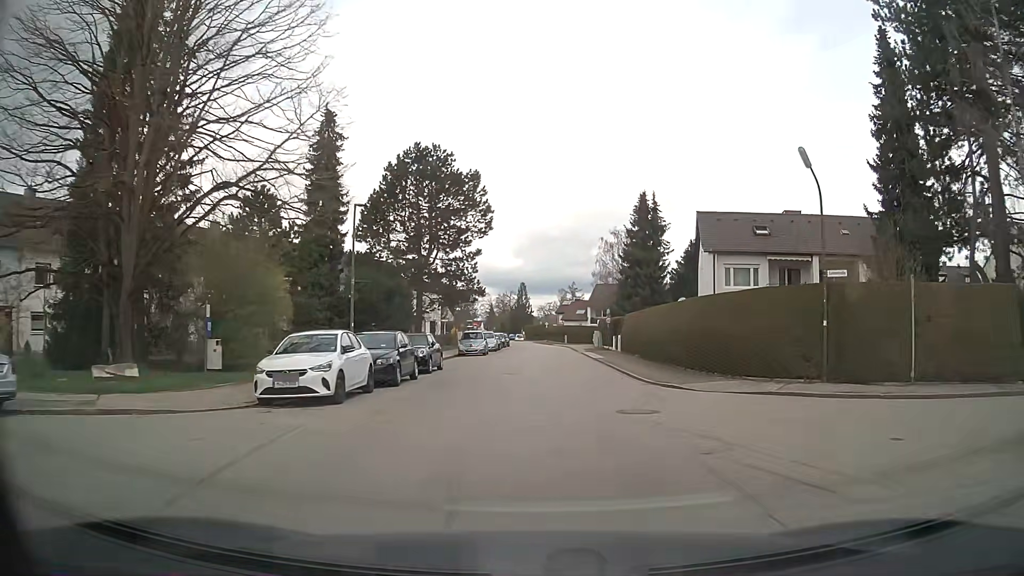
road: residential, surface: asphalt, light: Day
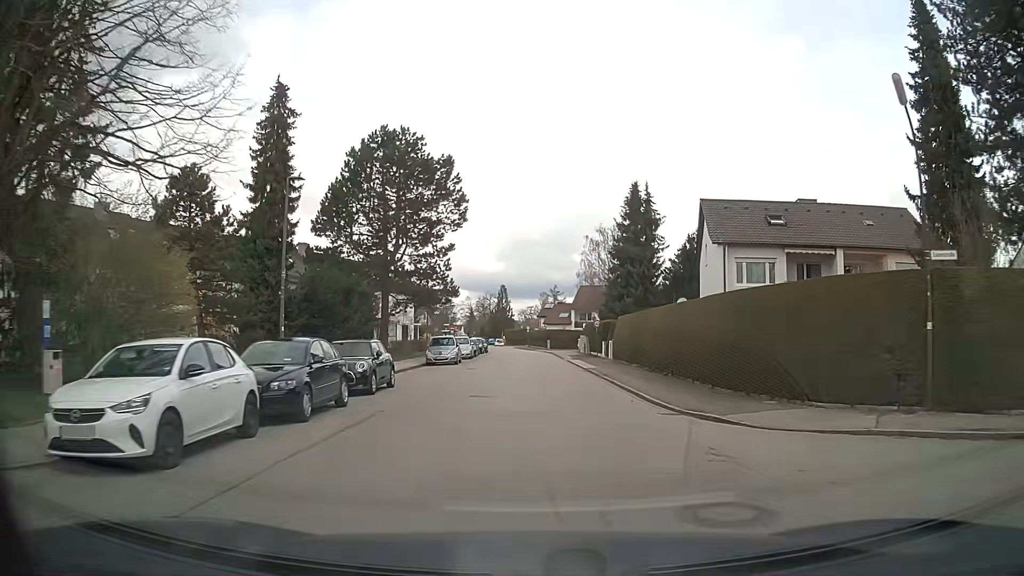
(+0.1, +6.0) m; +1°
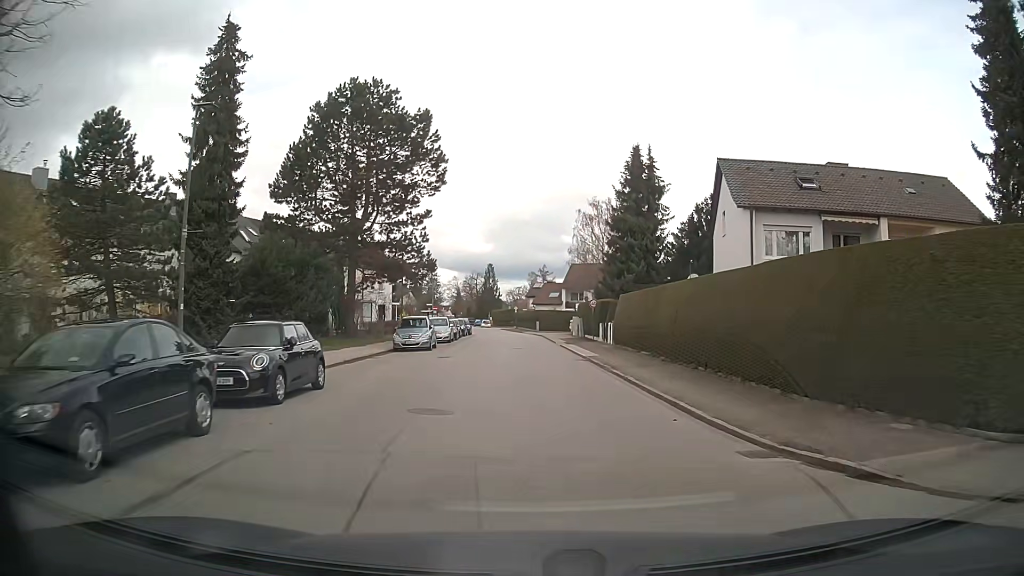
(+0.1, +6.0) m; +2°
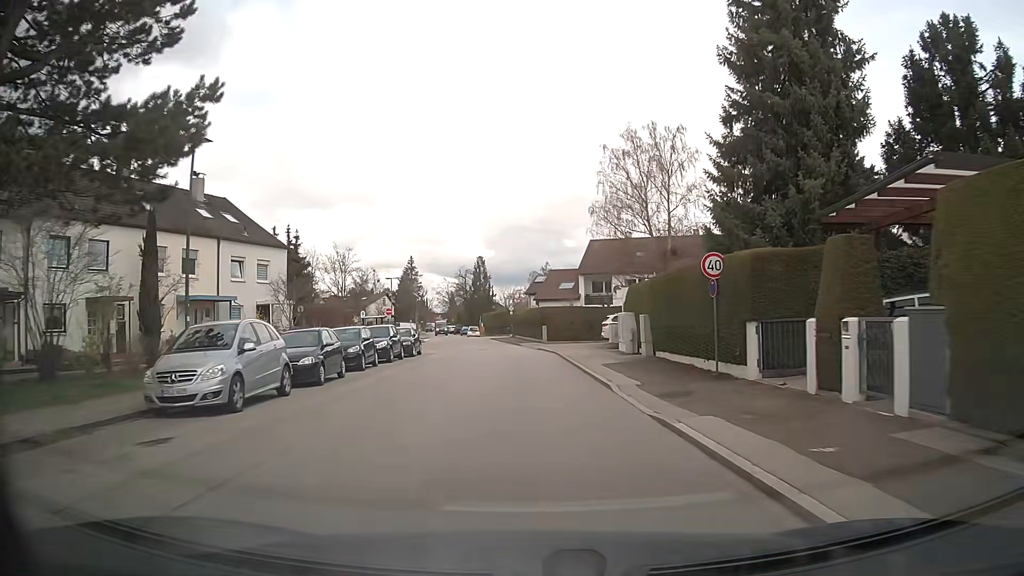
(0.0, +31.1) m; -1°
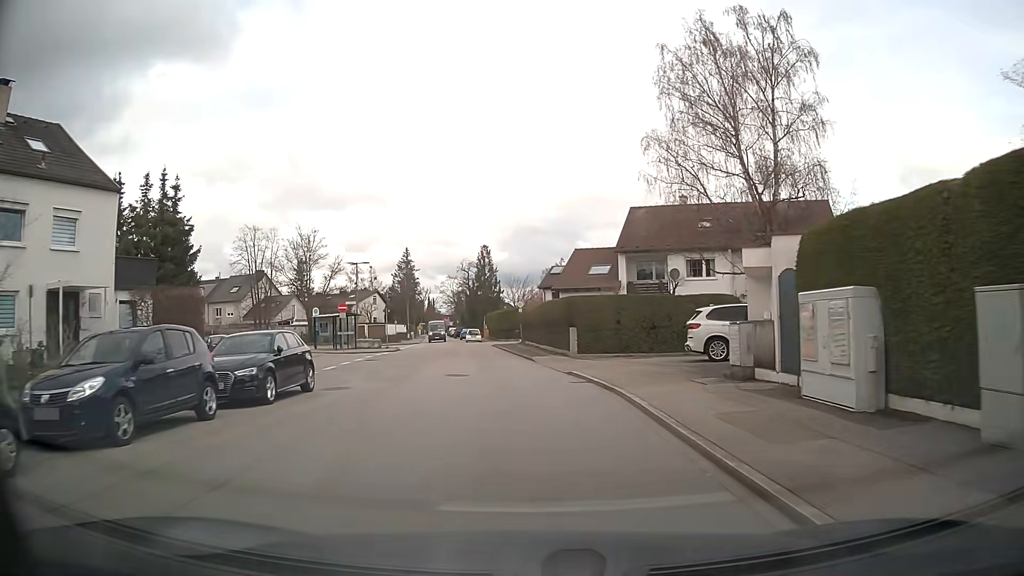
(-0.2, +19.3) m; -2°
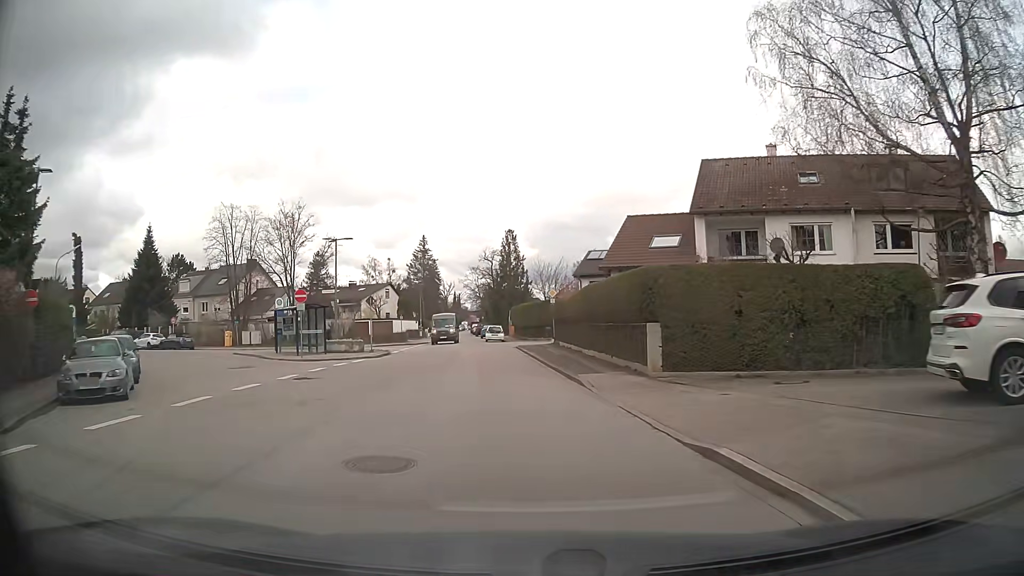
(-0.1, +12.9) m; -2°
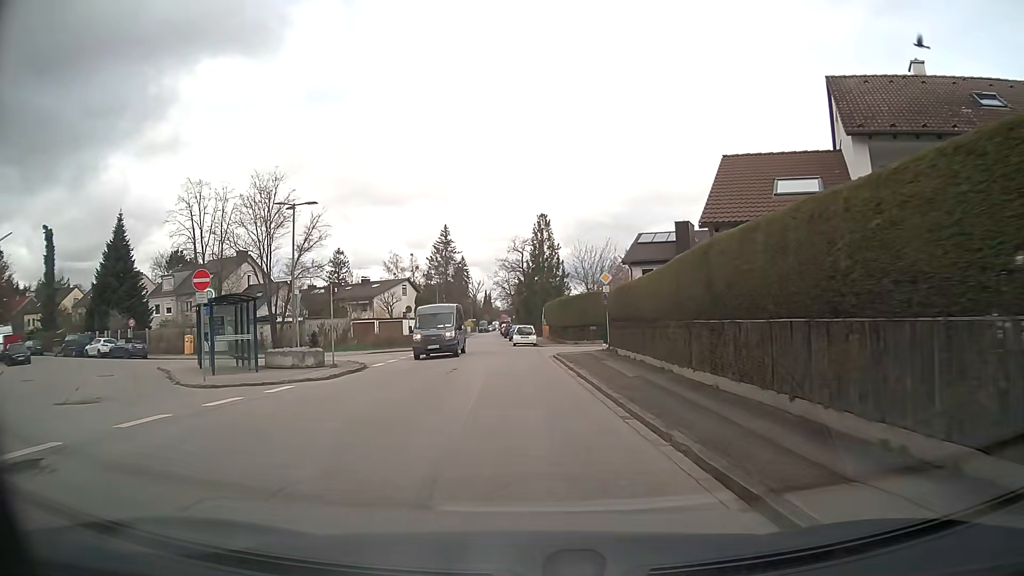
(-0.3, +12.3) m; -3°
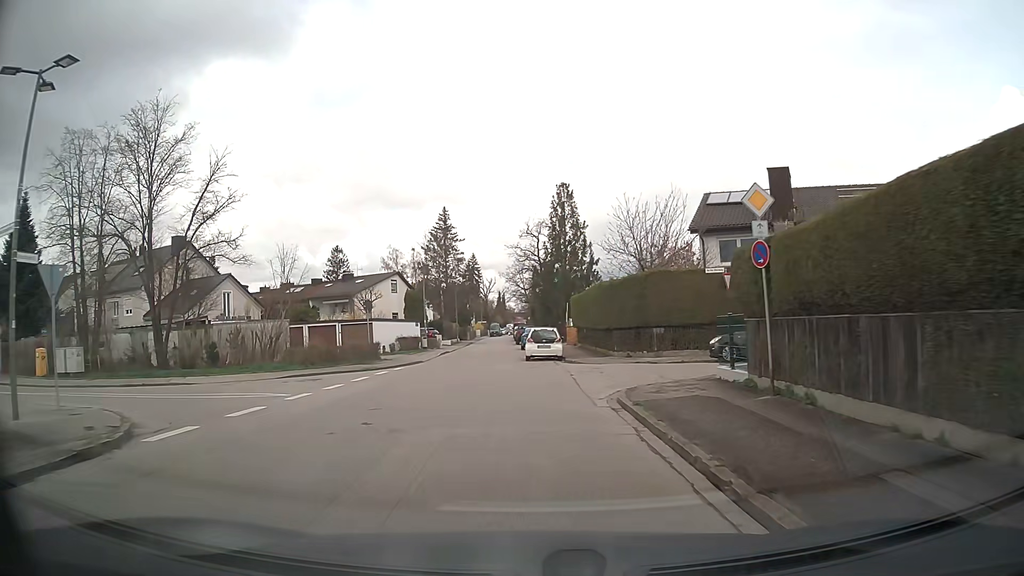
(-0.2, +17.4) m; -2°
(0, +10) (-1, +20) (-2, +30) (-2, +40) (-2, +50) (-3, +60) (-4, +70) (-4, +80) (-4, +90) (-4, +100) m
